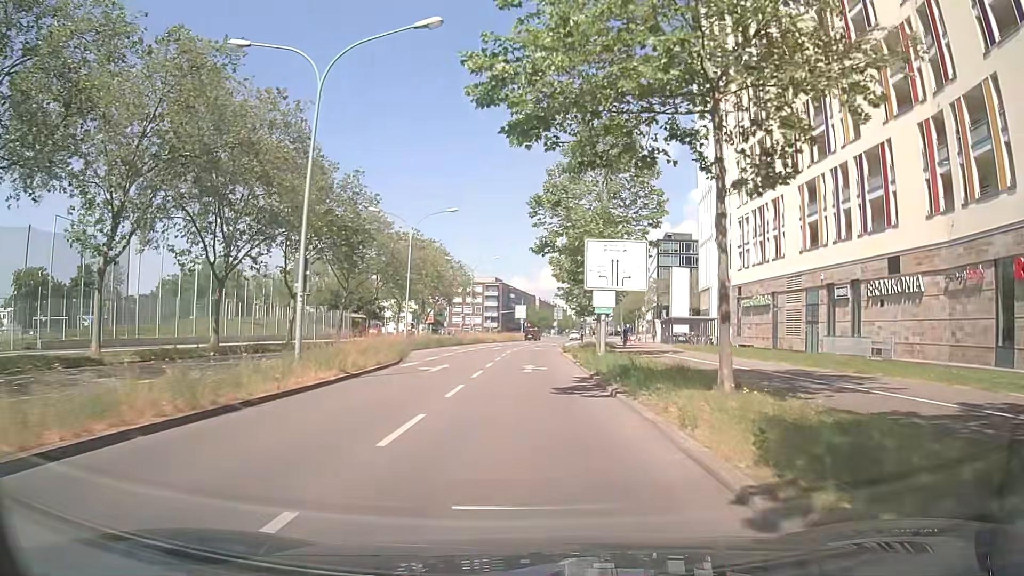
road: secondary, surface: asphalt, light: Day
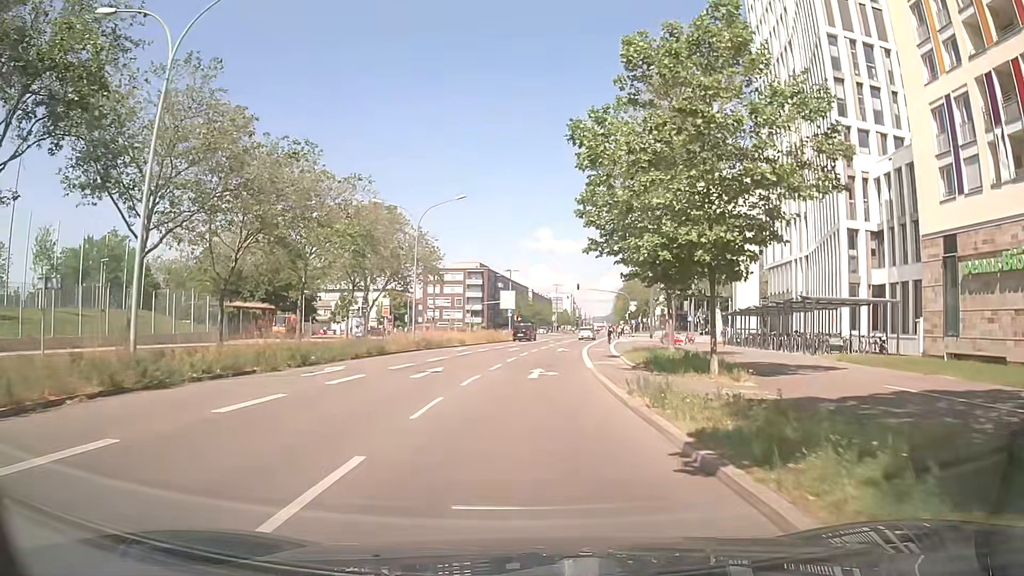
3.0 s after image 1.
(+0.2, +33.8) m; +1°
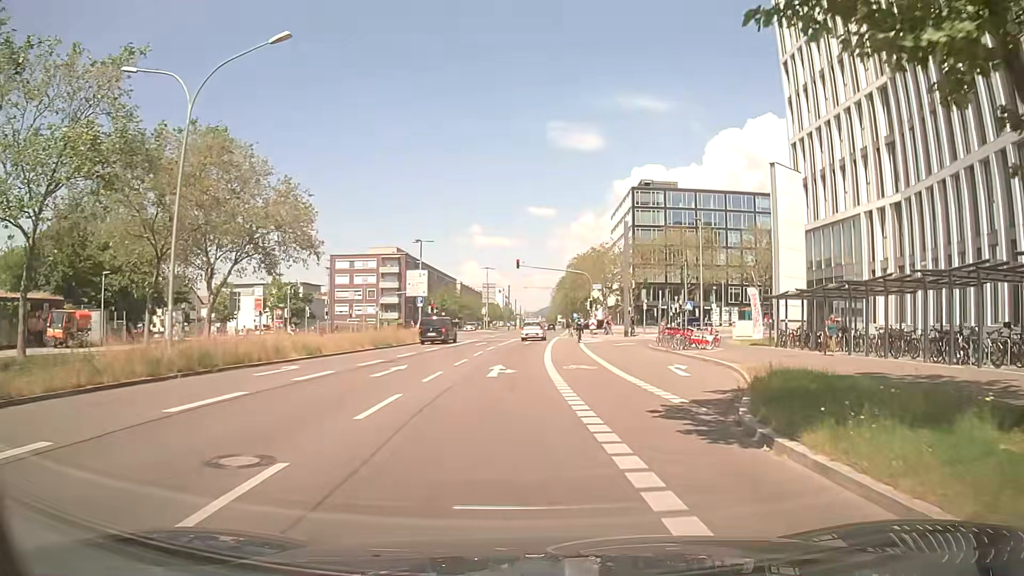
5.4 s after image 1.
(+0.6, +25.1) m; +6°
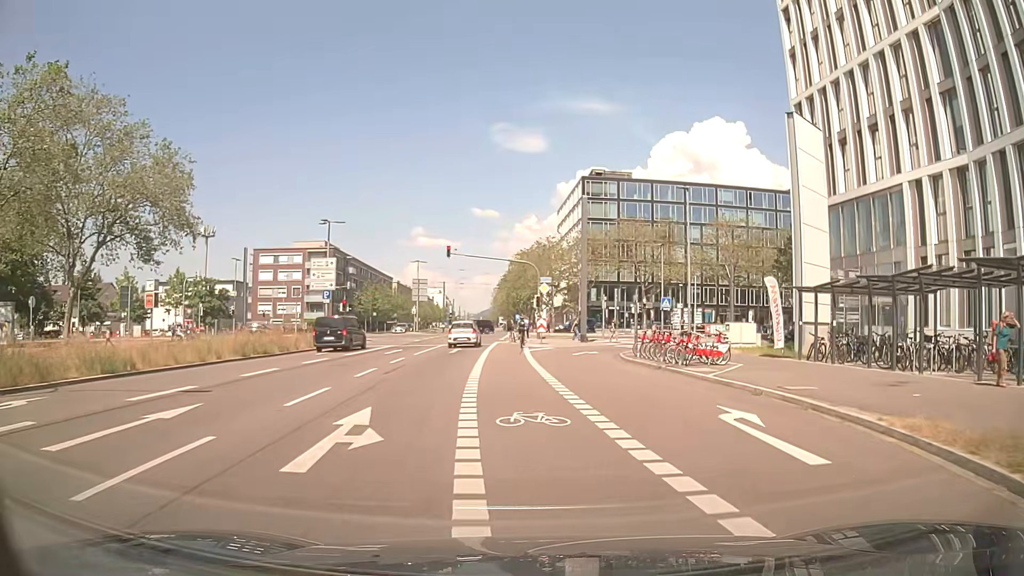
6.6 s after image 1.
(+0.5, +11.2) m; +5°
